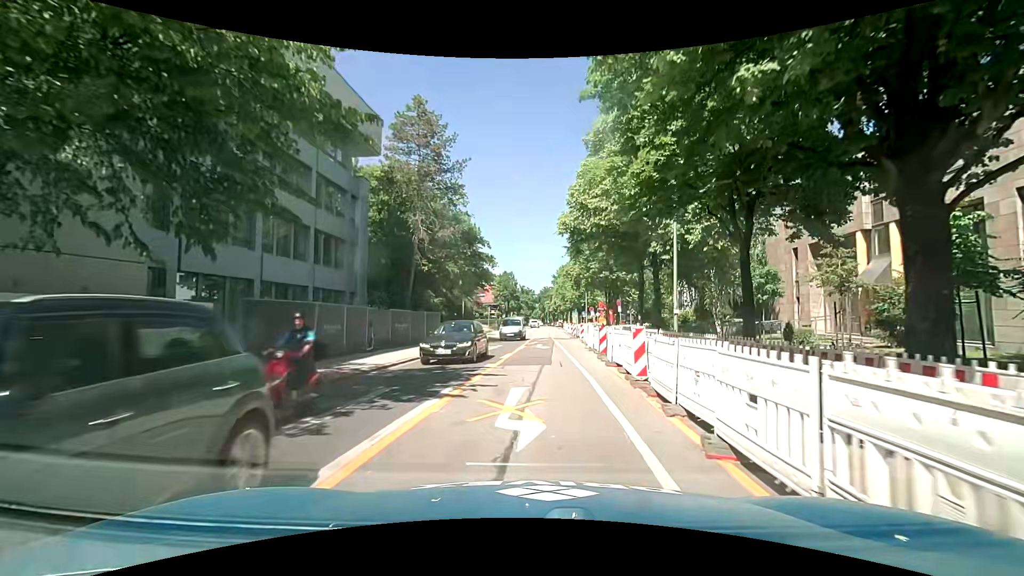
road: secondary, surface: asphalt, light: Day
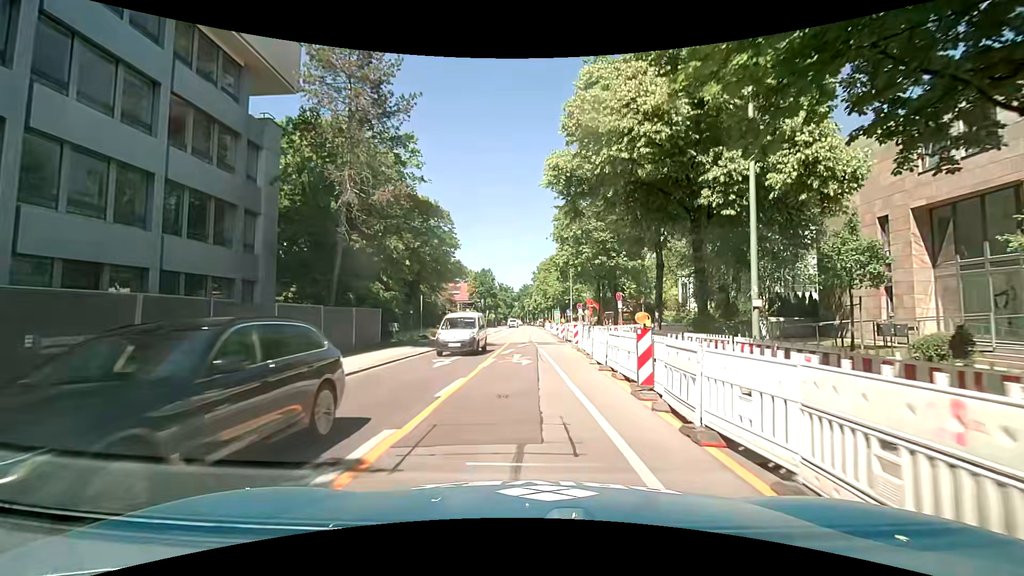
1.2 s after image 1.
(+0.3, +10.0) m; +4°
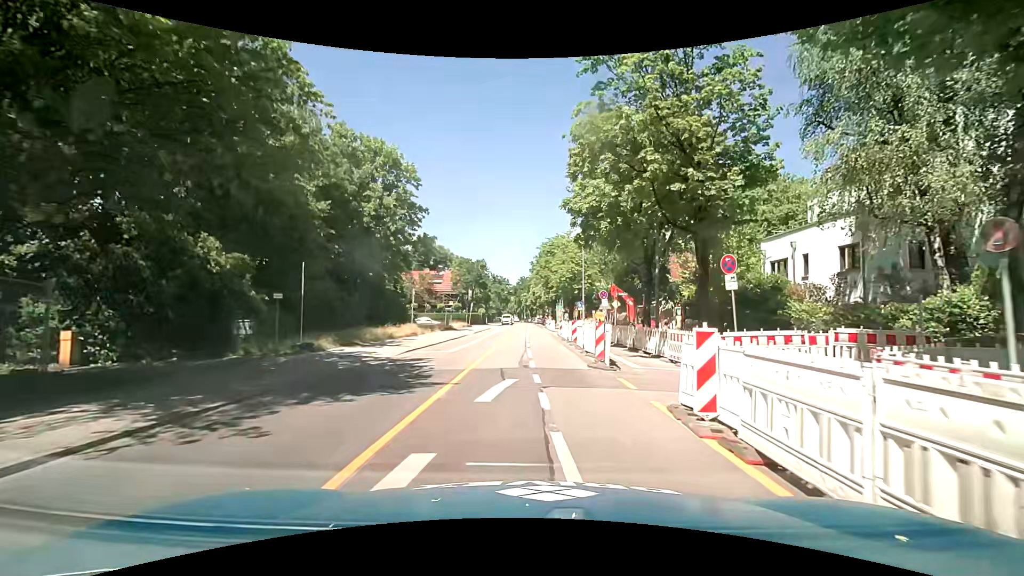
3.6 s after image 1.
(0.0, +19.4) m; -1°
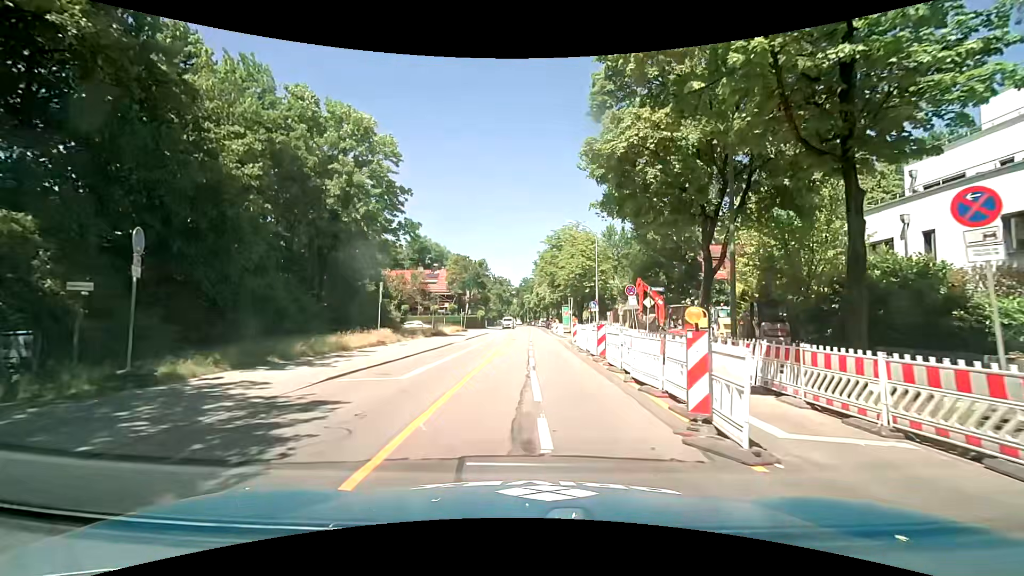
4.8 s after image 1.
(+0.1, +8.2) m; +2°
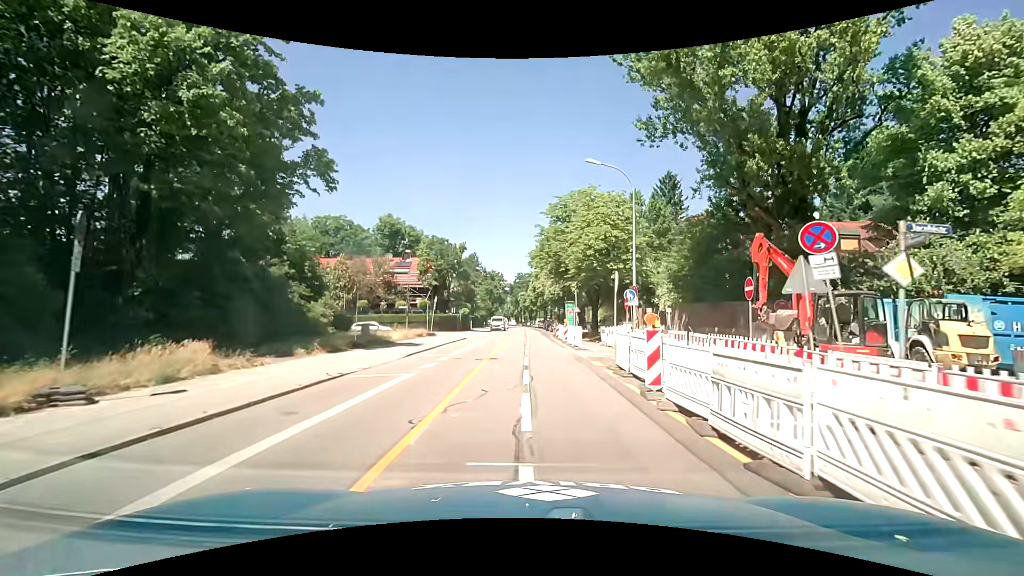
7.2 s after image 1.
(-0.4, +17.5) m; -1°
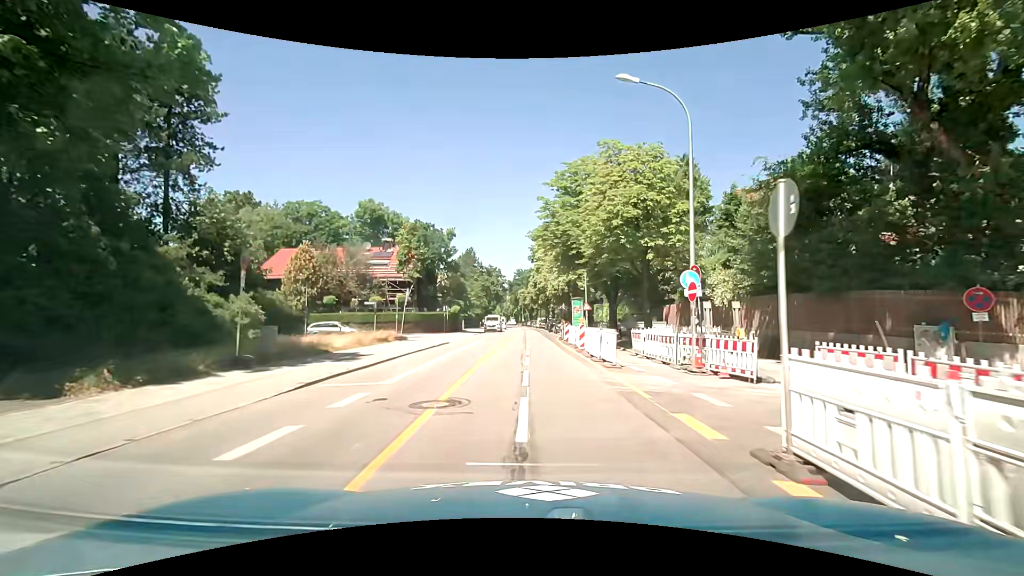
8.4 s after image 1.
(+0.1, +9.7) m; 0°
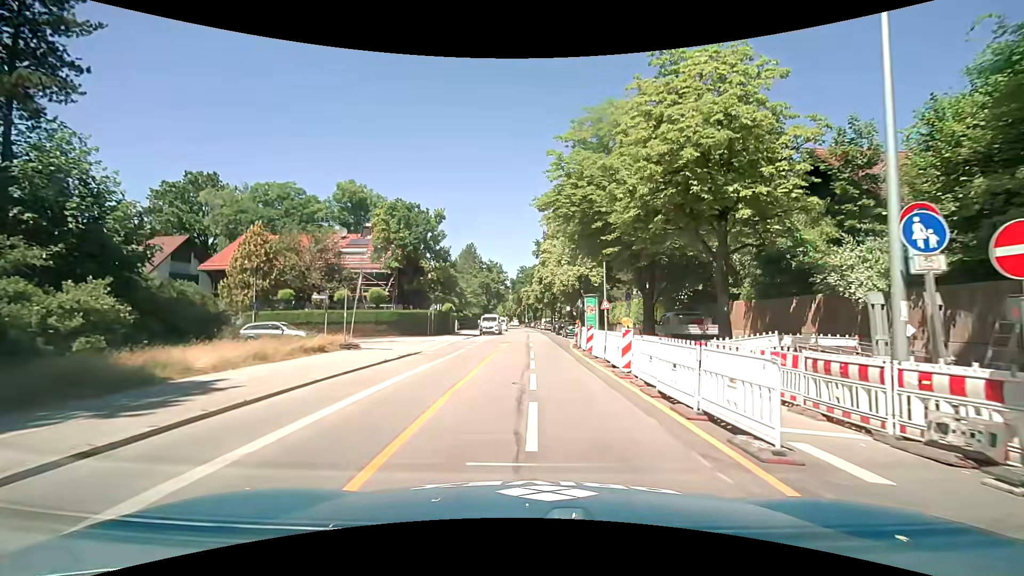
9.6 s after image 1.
(-0.1, +9.5) m; -2°
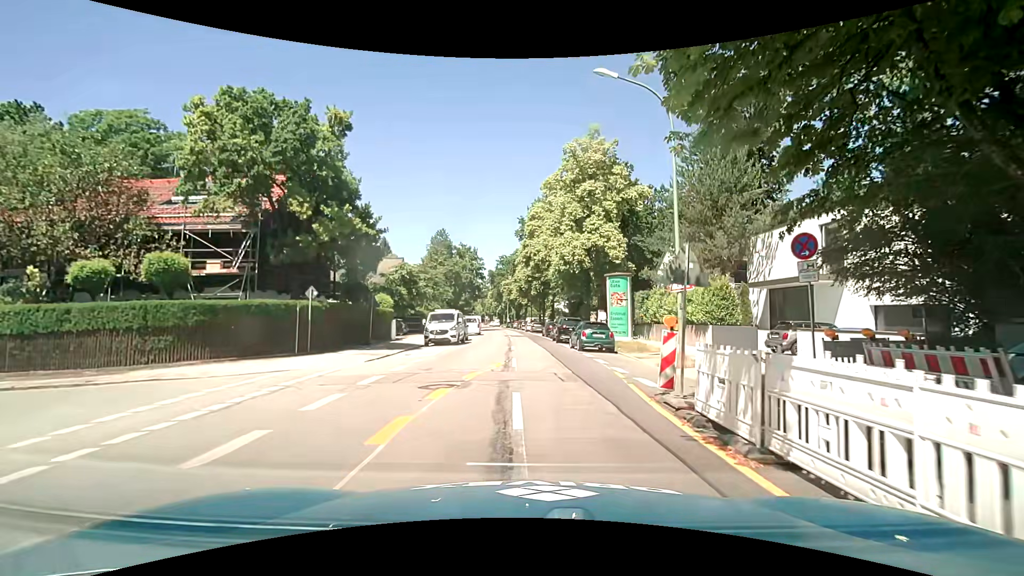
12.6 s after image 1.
(+0.3, +20.9) m; +2°
(0, +10) (0, +20) (+1, +30) (0, +40) (0, +50) (-1, +60) (-1, +70) (-2, +80) (-3, +90) (-4, +100) m
